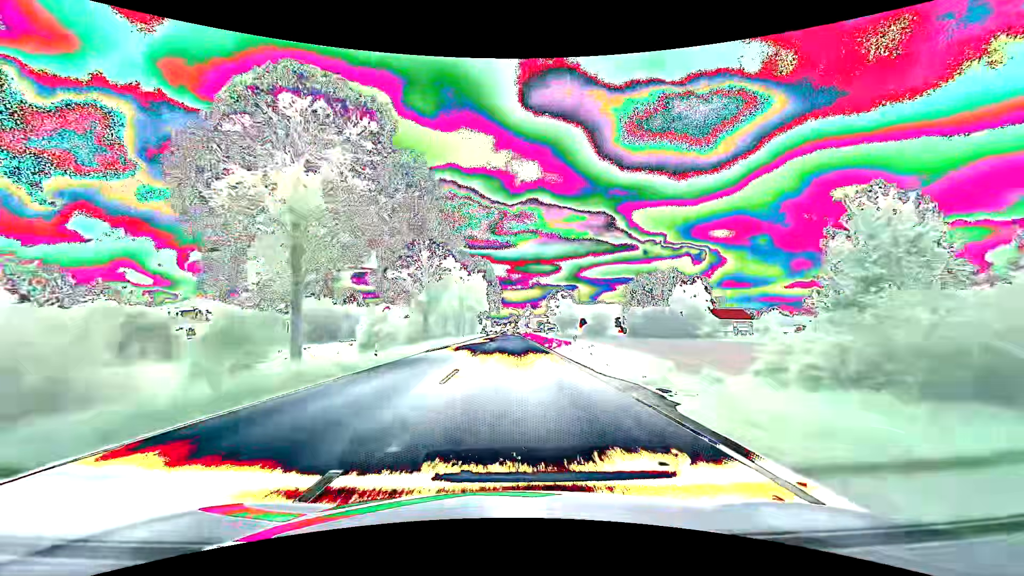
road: primary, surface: asphalt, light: Day
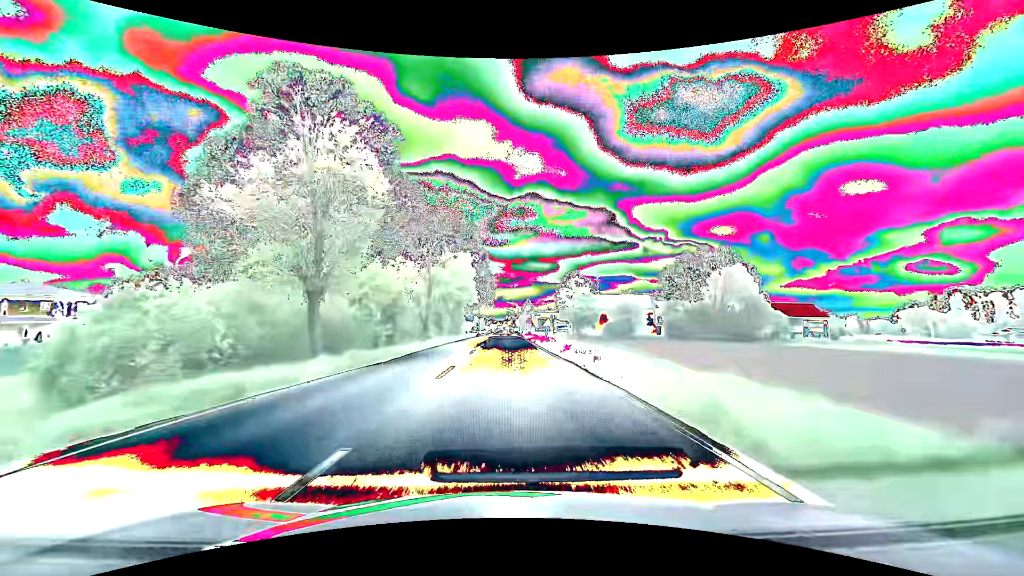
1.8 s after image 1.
(+0.1, +34.6) m; 0°
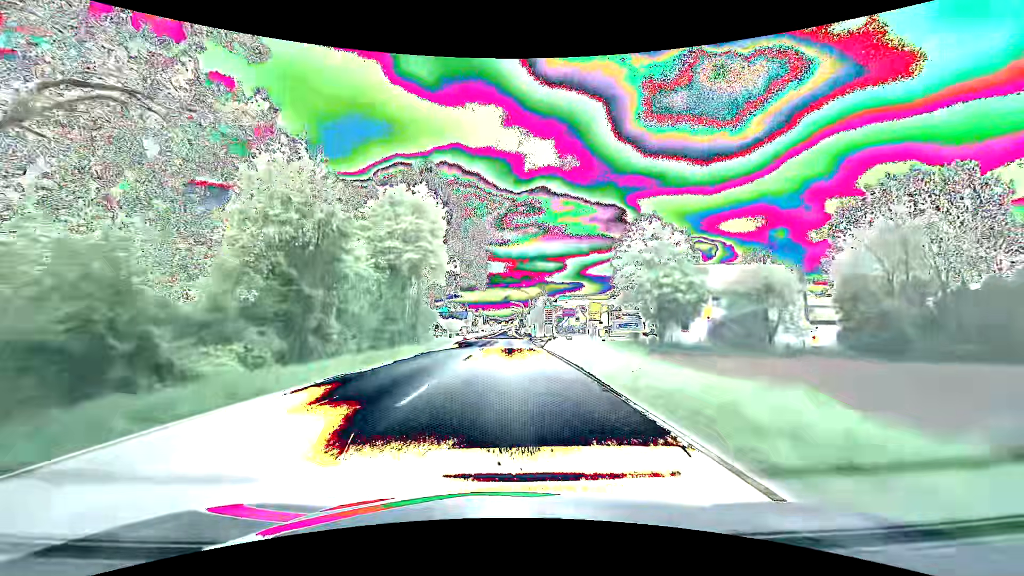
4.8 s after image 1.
(-0.1, +52.5) m; -1°
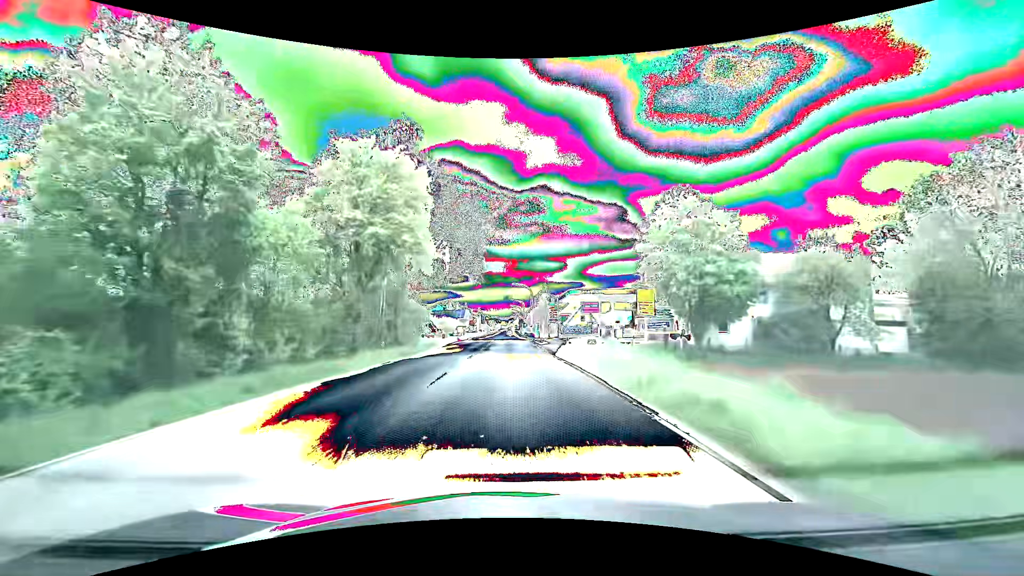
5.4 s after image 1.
(0.0, +9.6) m; 0°
(0, +10) (0, +20) (0, +30) (0, +40) (0, +50) (0, +60) (0, +70) (0, +80) (0, +90) (0, +100) m
